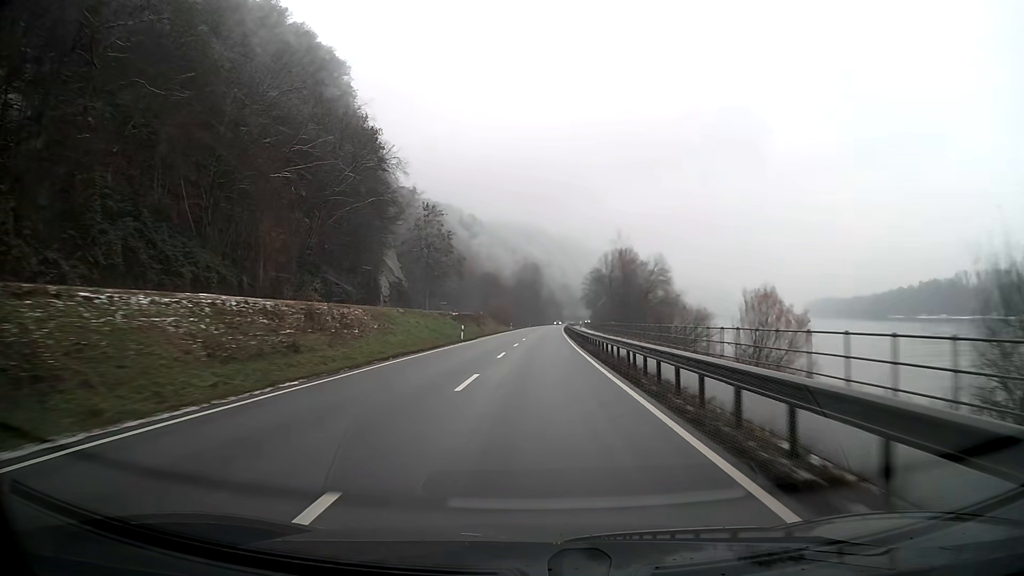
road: primary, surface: asphalt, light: Day
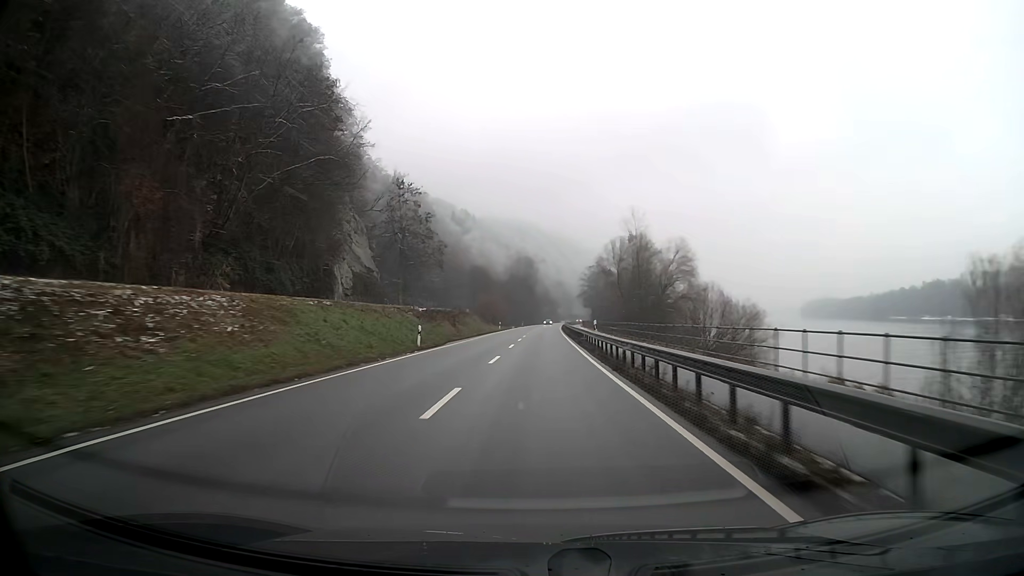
(+0.1, +15.8) m; +1°
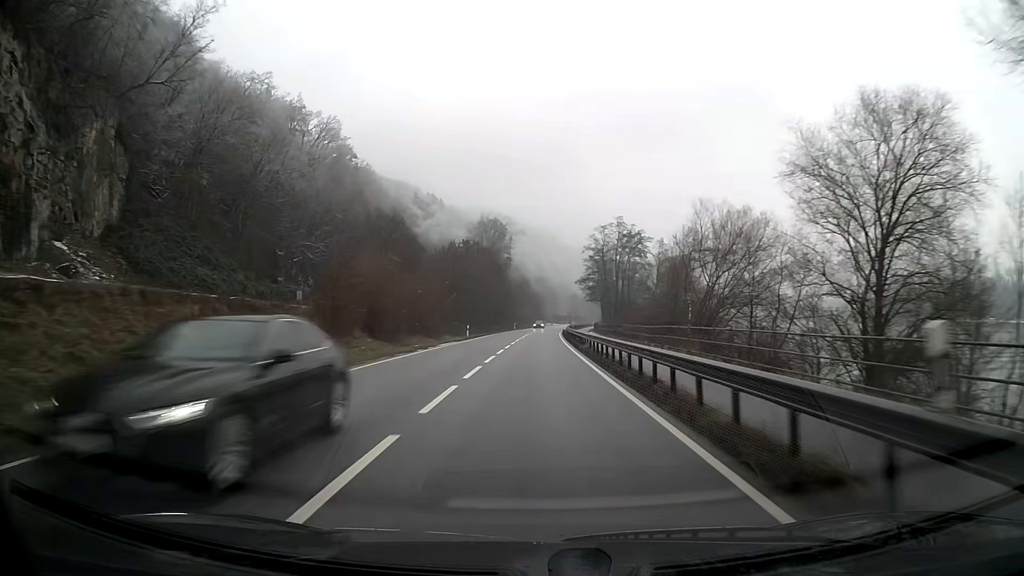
(+1.3, +79.1) m; +2°
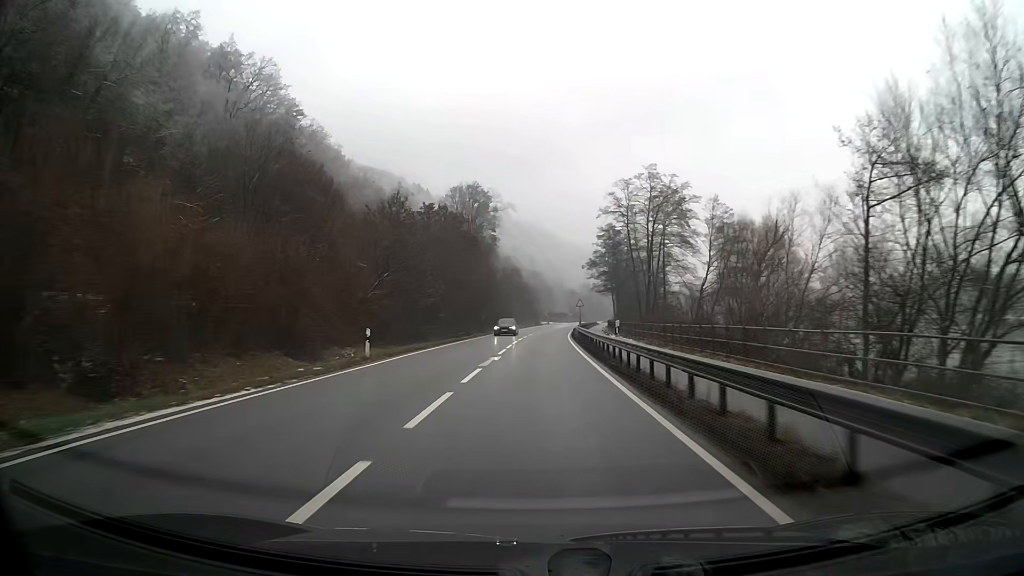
(+0.1, +31.6) m; +1°
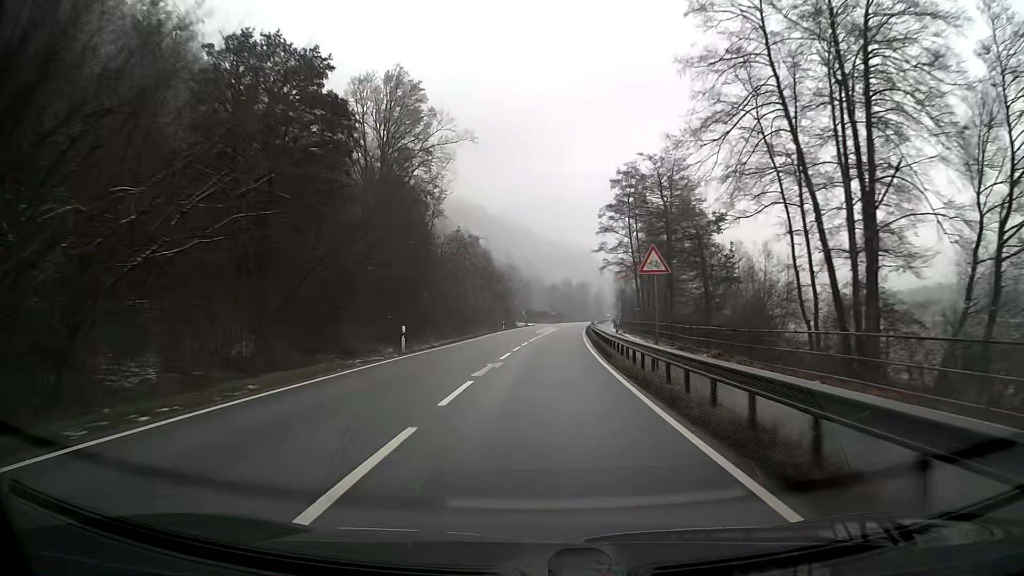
(+0.8, +45.1) m; +2°
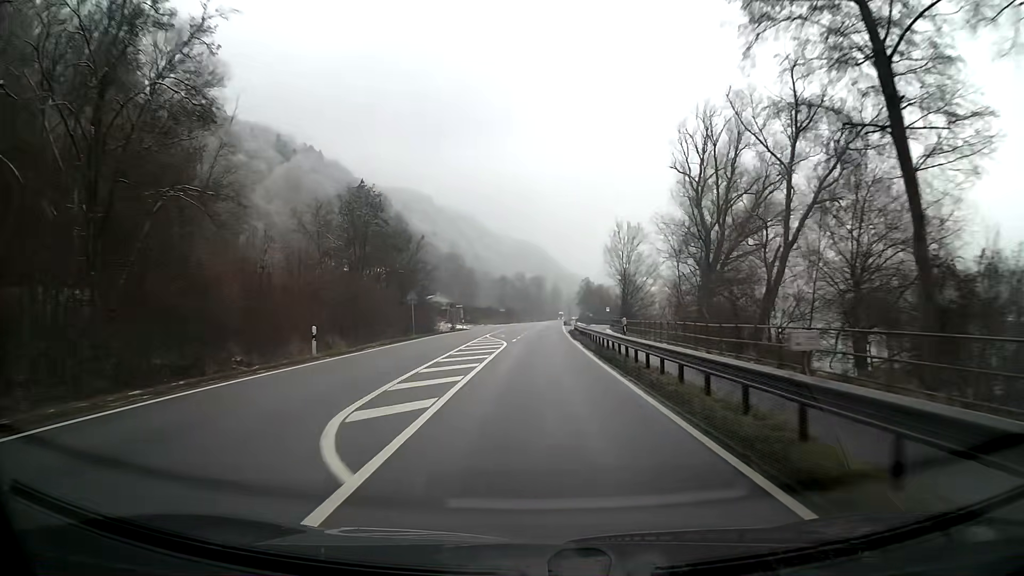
(+1.9, +55.6) m; +3°
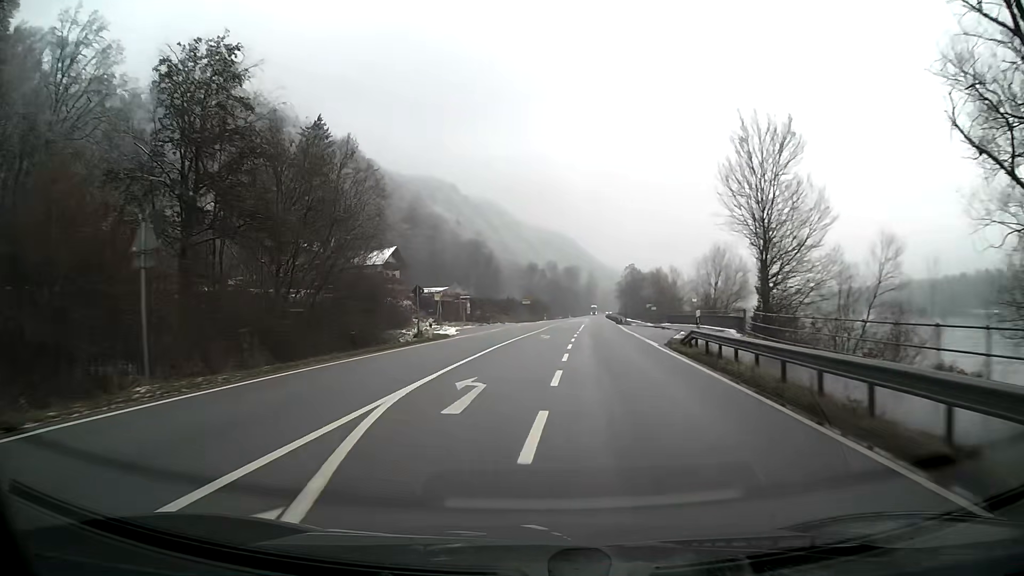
(-0.7, +36.5) m; -3°
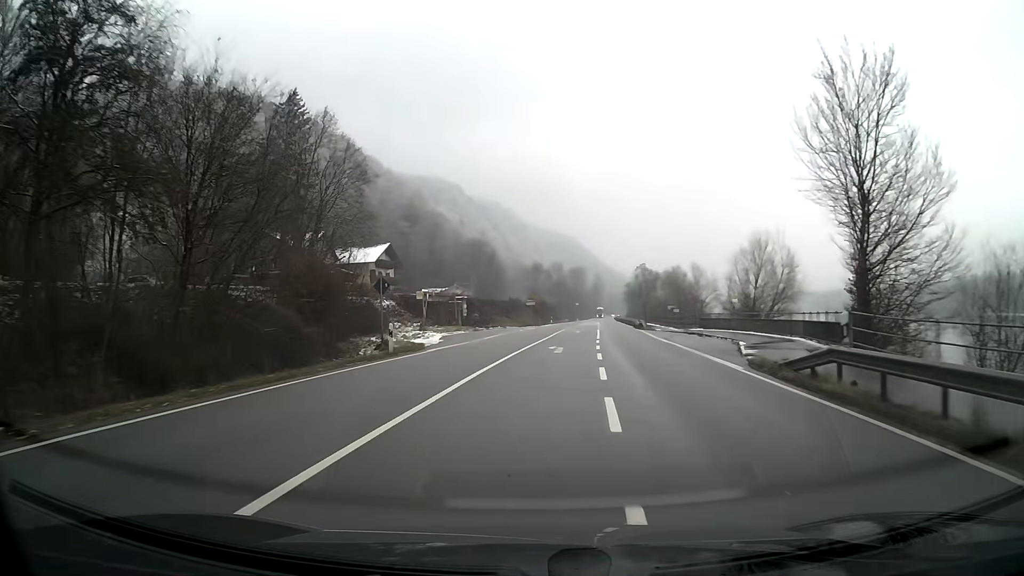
(0.0, +10.3) m; 0°
